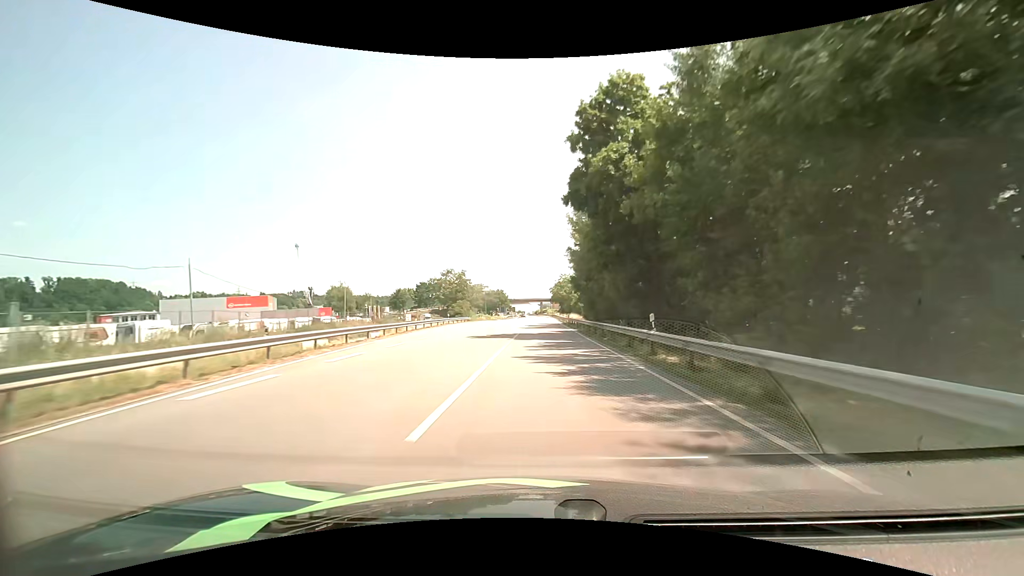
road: primary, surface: asphalt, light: Day
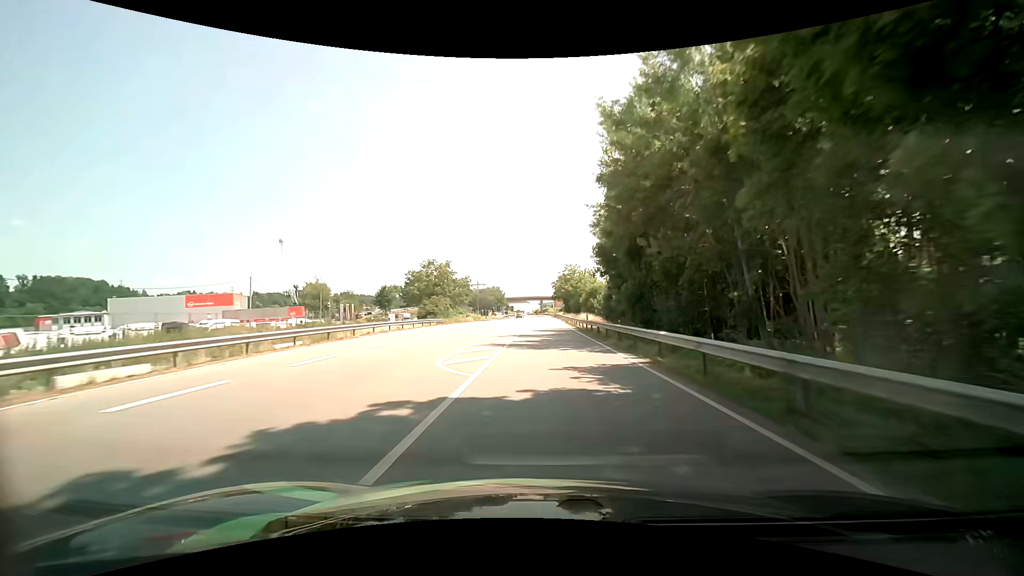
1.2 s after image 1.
(0.0, +24.7) m; 0°
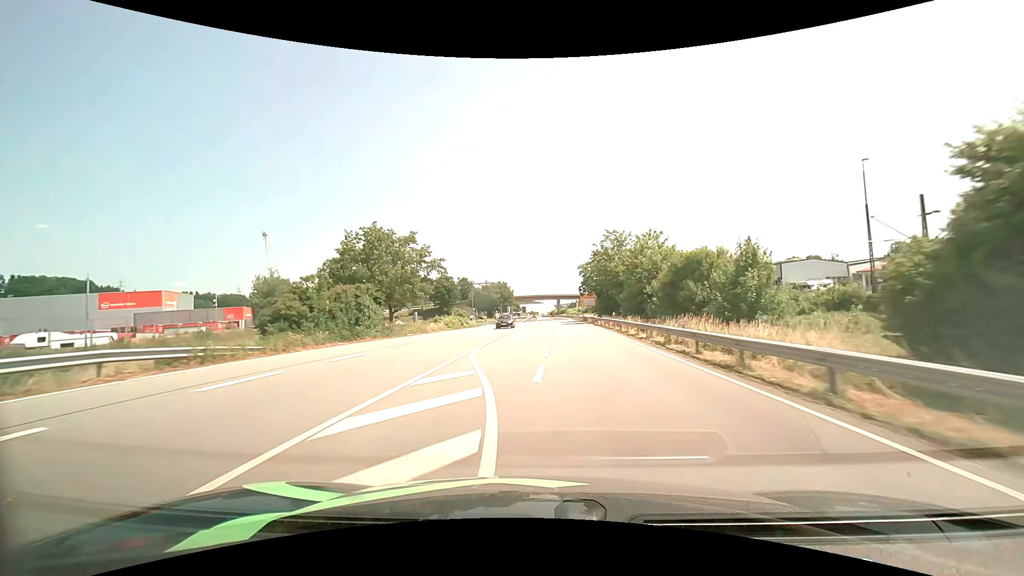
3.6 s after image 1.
(-0.5, +46.2) m; -2°
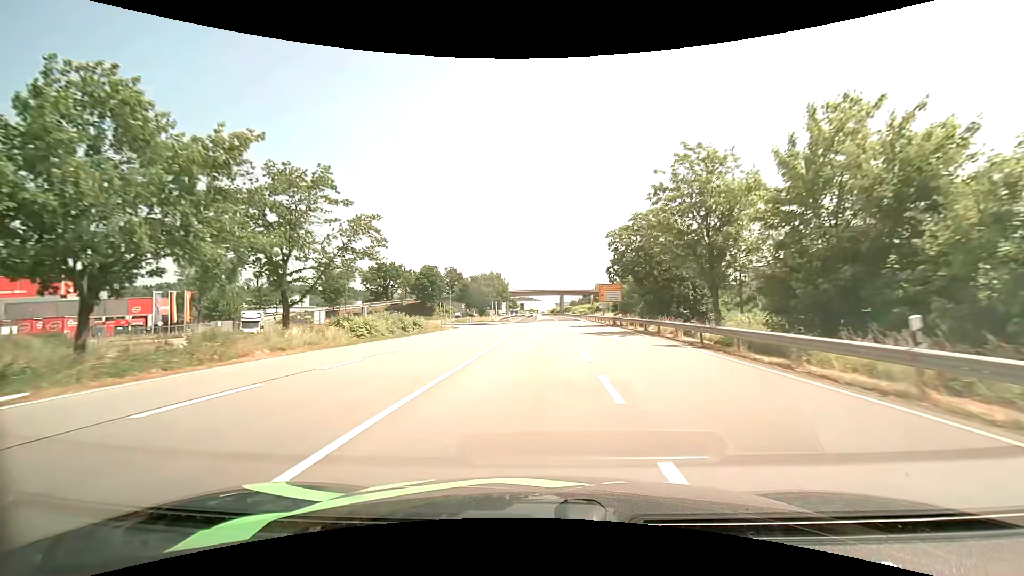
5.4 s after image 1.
(-0.1, +32.0) m; 0°
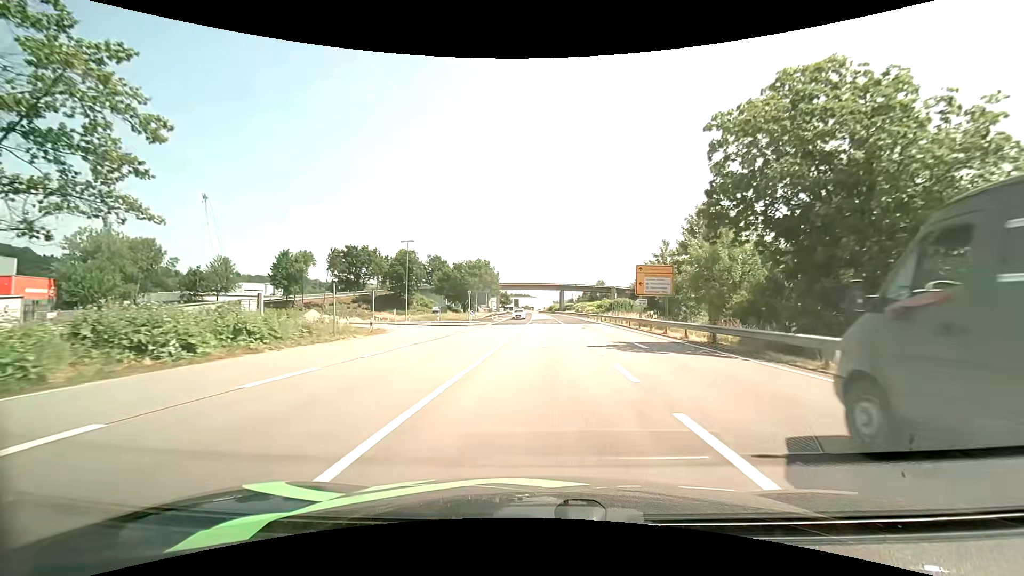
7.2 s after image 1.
(+0.1, +27.8) m; 0°
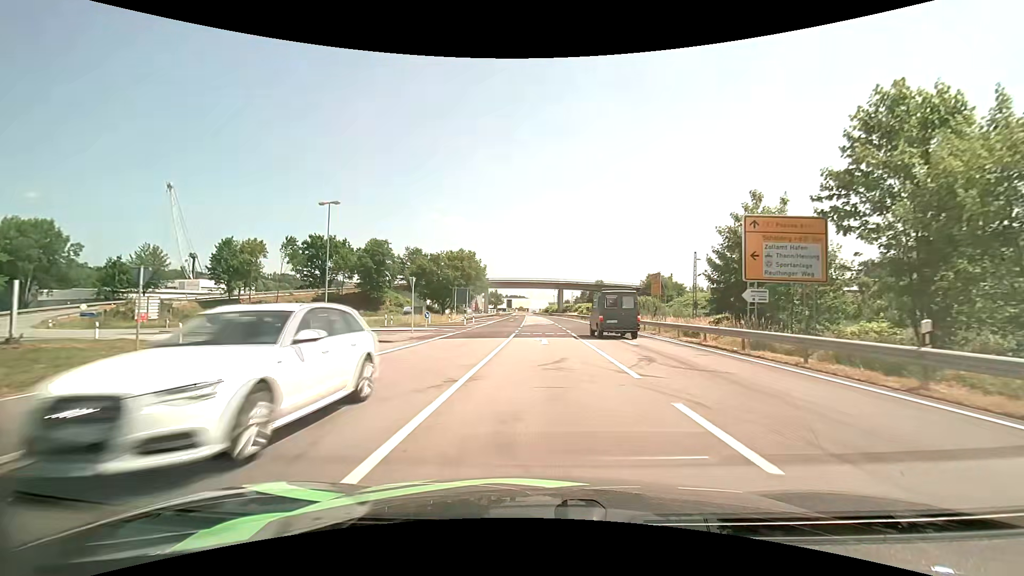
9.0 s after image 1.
(+0.2, +22.6) m; +1°
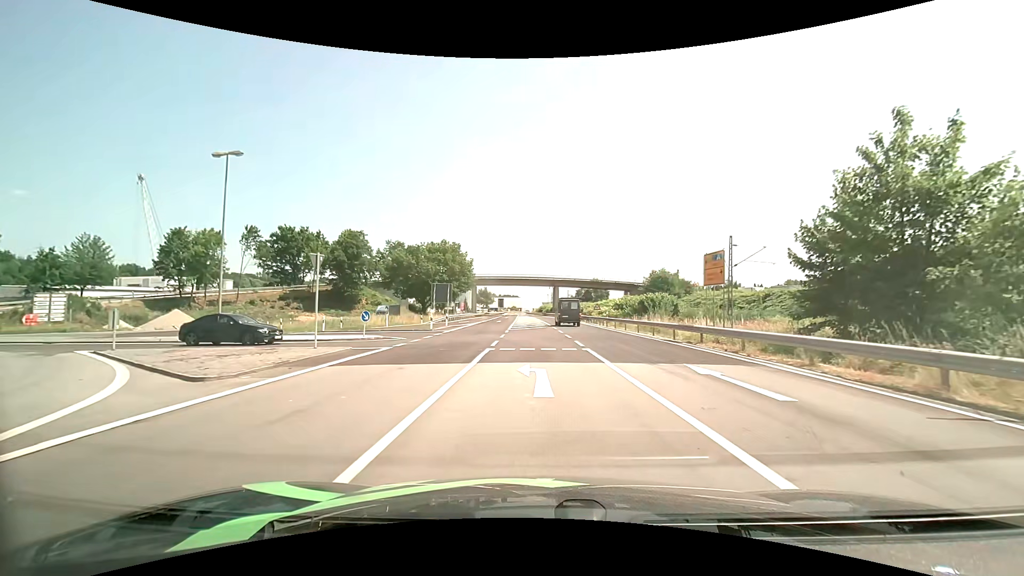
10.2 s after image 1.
(+0.1, +12.6) m; +1°
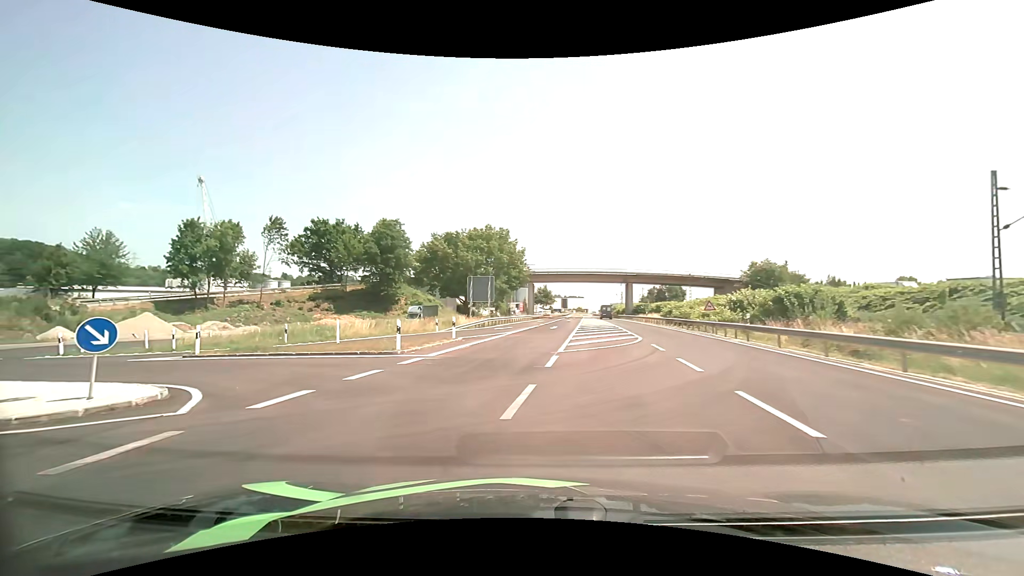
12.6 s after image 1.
(-0.3, +18.8) m; -7°
(-3, +10) (-10, +15) (-20, +18) (-30, +20) (-40, +22) (-49, +26) (-58, +31) (-65, +37) (-70, +46) (-73, +56) m
